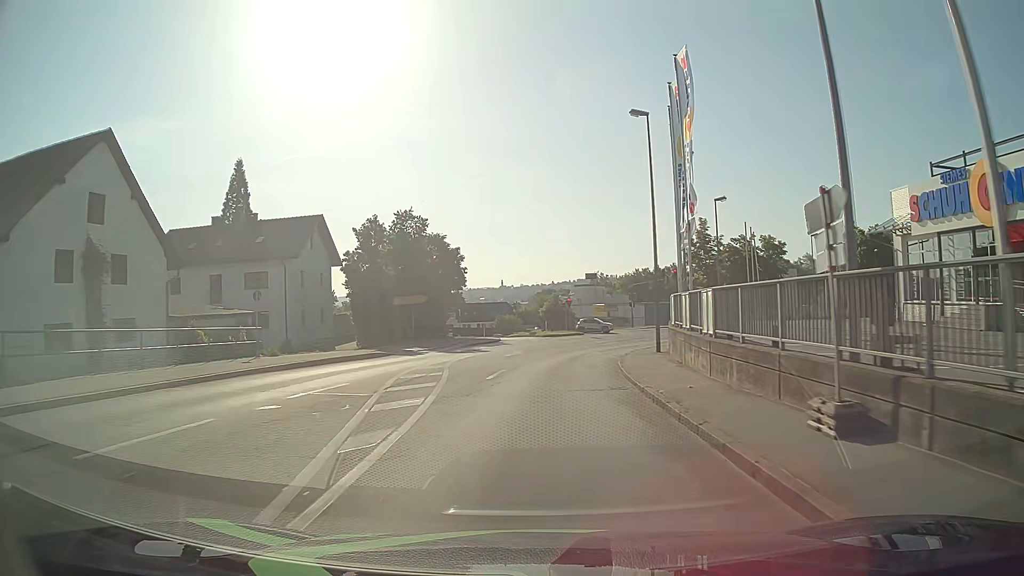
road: tertiary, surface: asphalt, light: Day
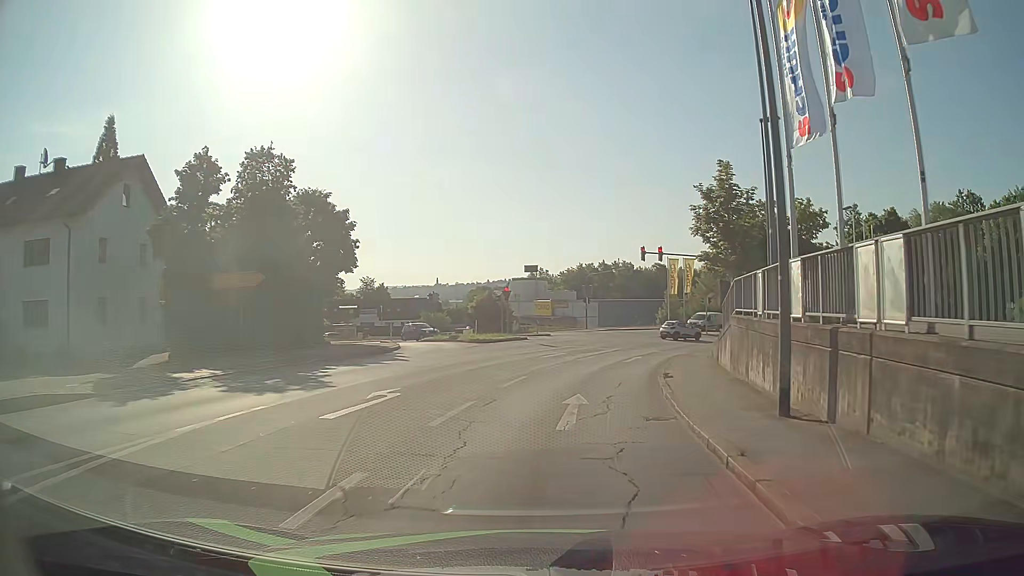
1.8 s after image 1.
(+0.5, +18.5) m; +5°
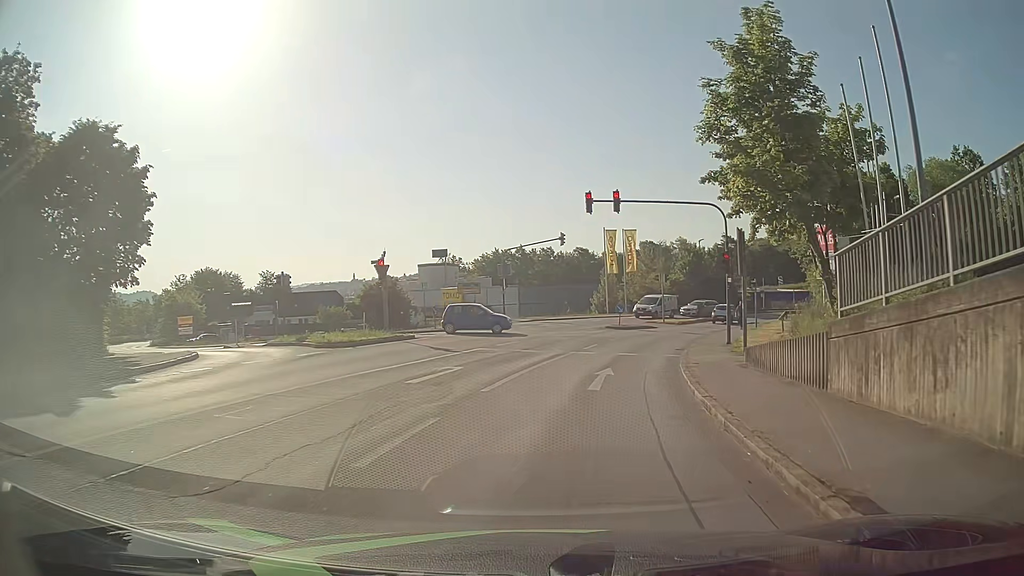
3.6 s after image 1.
(+0.9, +15.0) m; +7°
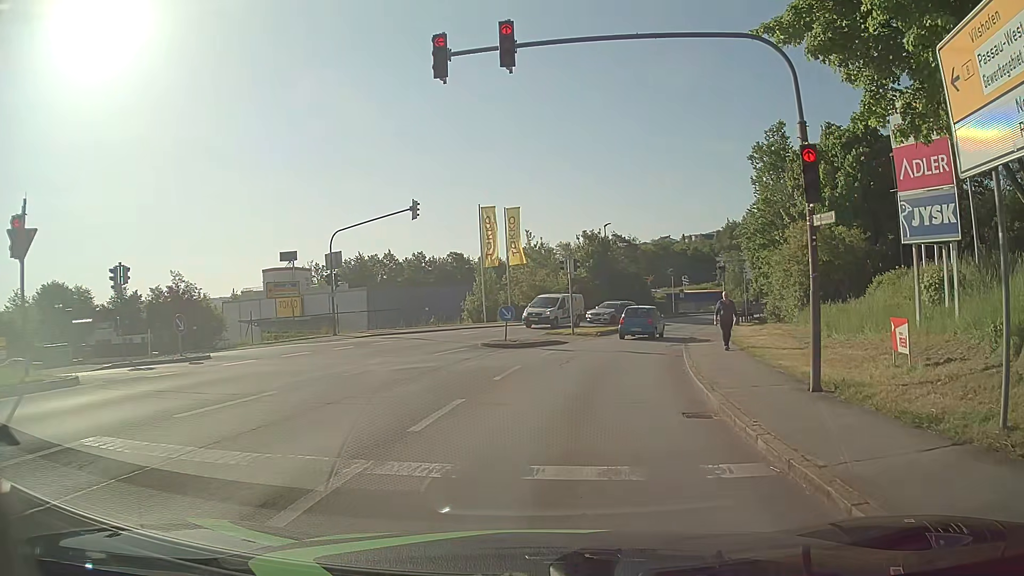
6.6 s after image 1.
(+1.3, +16.4) m; +12°
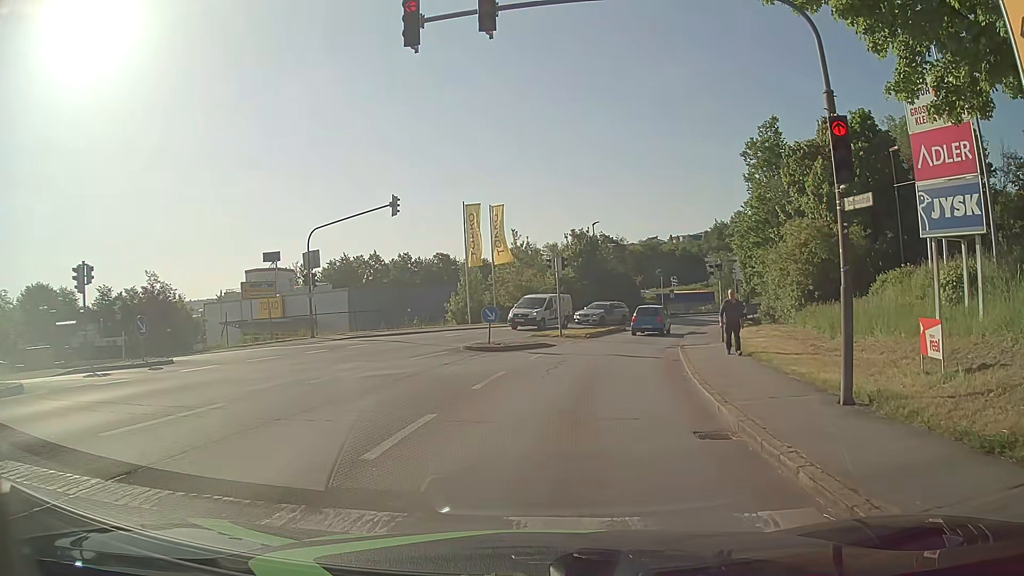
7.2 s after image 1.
(0.0, +1.4) m; -2°
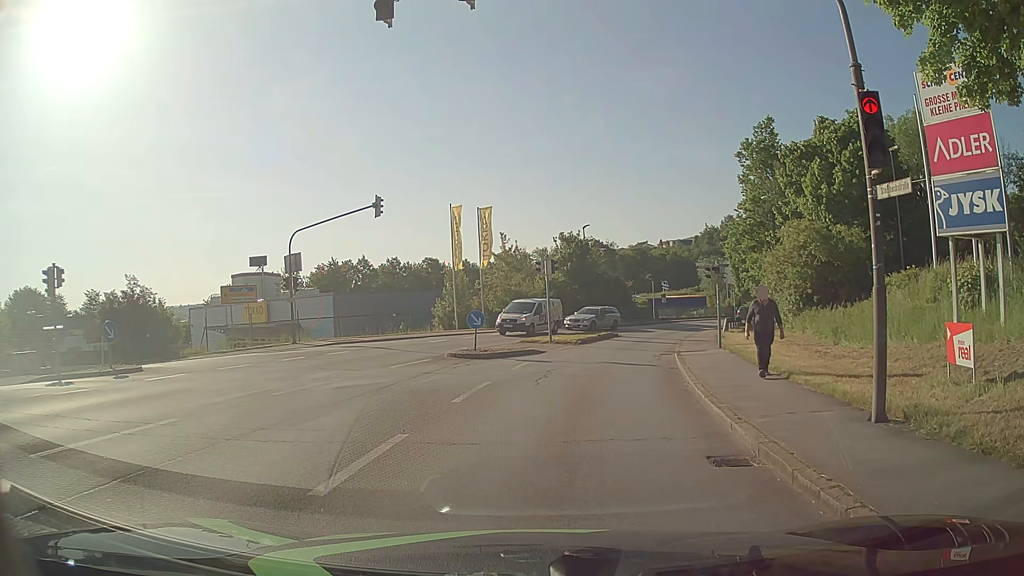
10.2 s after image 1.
(0.0, +1.1) m; +2°
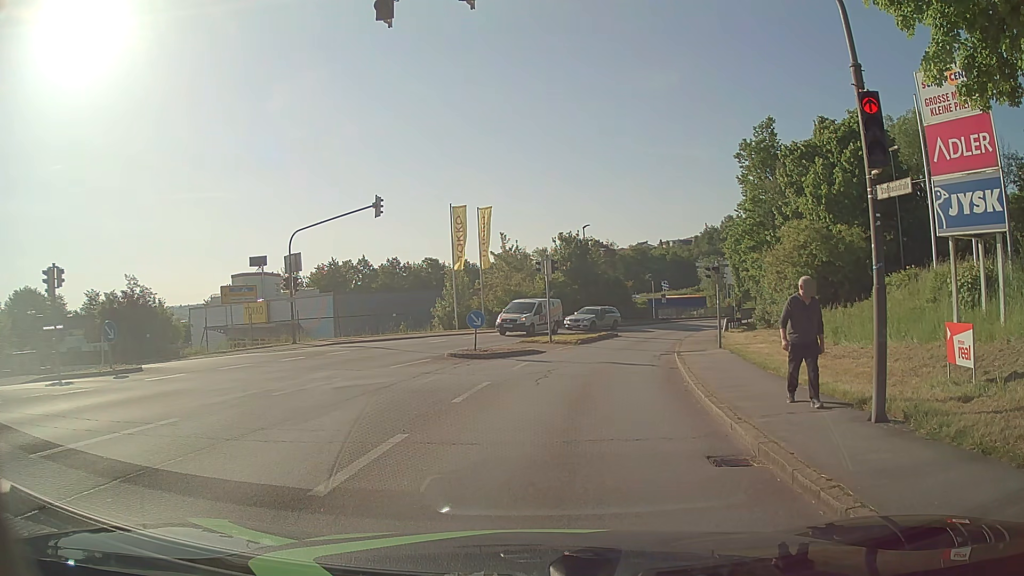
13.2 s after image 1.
(0.0, 0.0) m; 0°
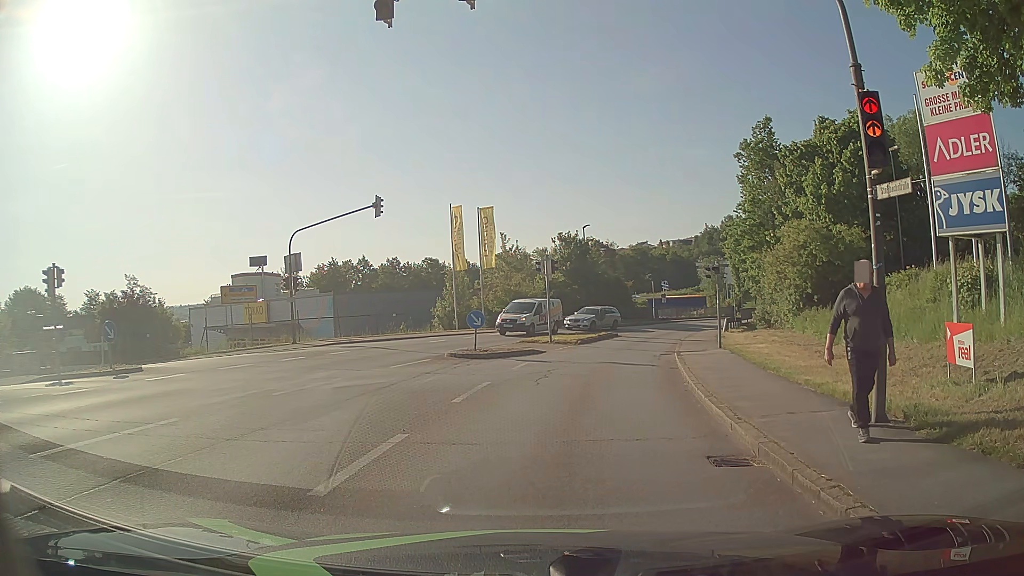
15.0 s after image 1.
(0.0, 0.0) m; 0°
